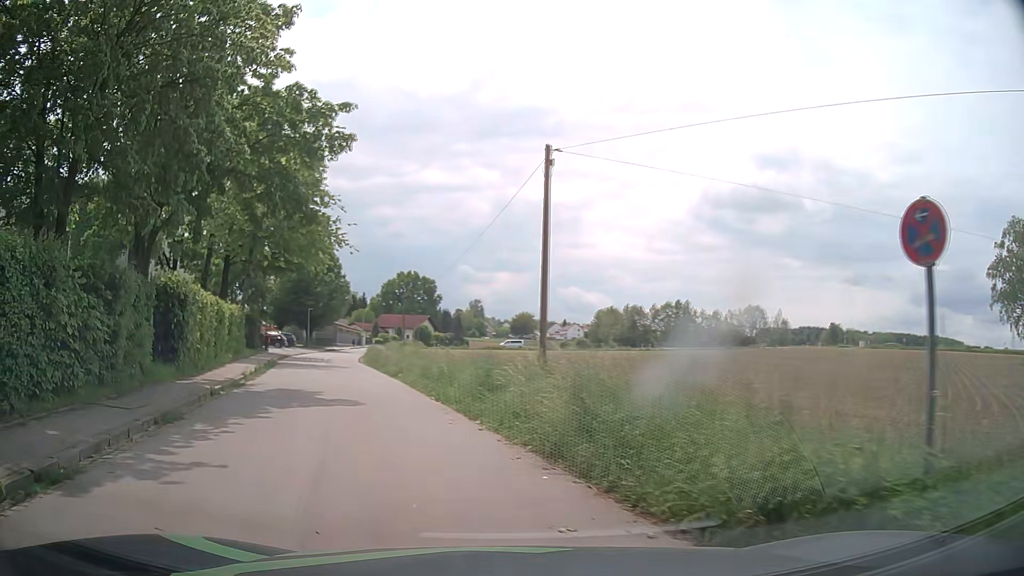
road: tertiary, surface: asphalt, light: Day
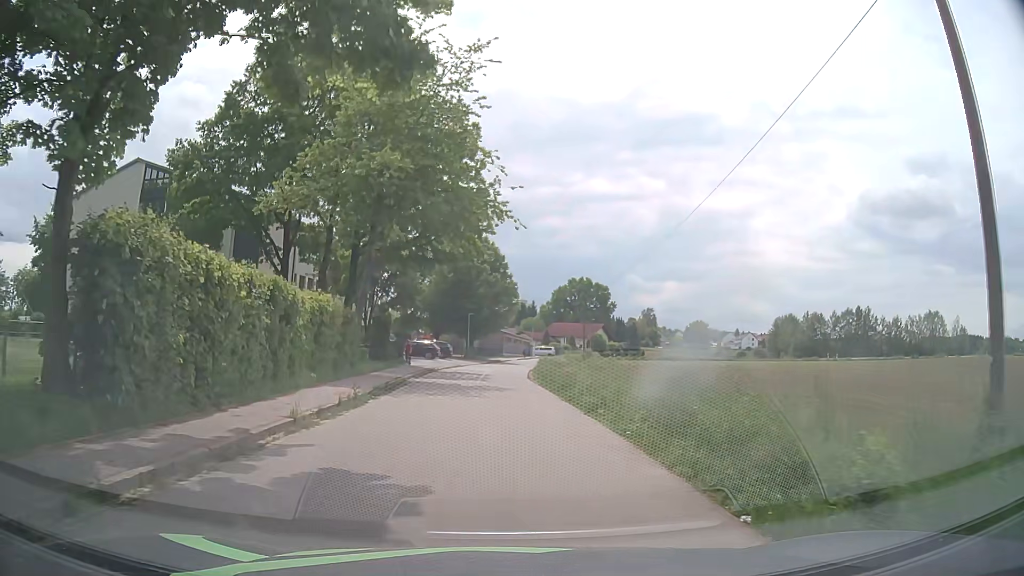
(-2.1, +11.3) m; -15°
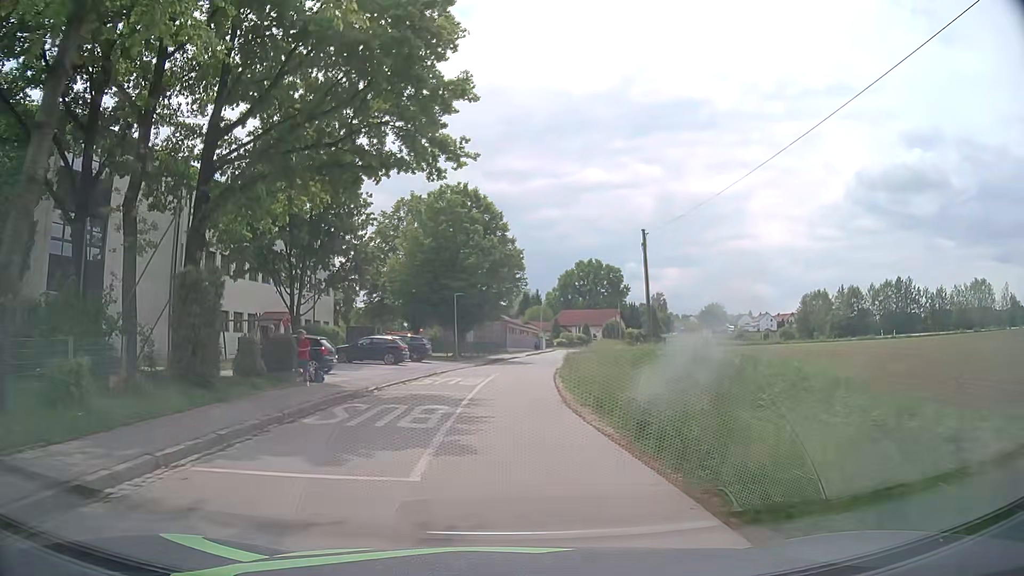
(-0.1, +20.8) m; 0°
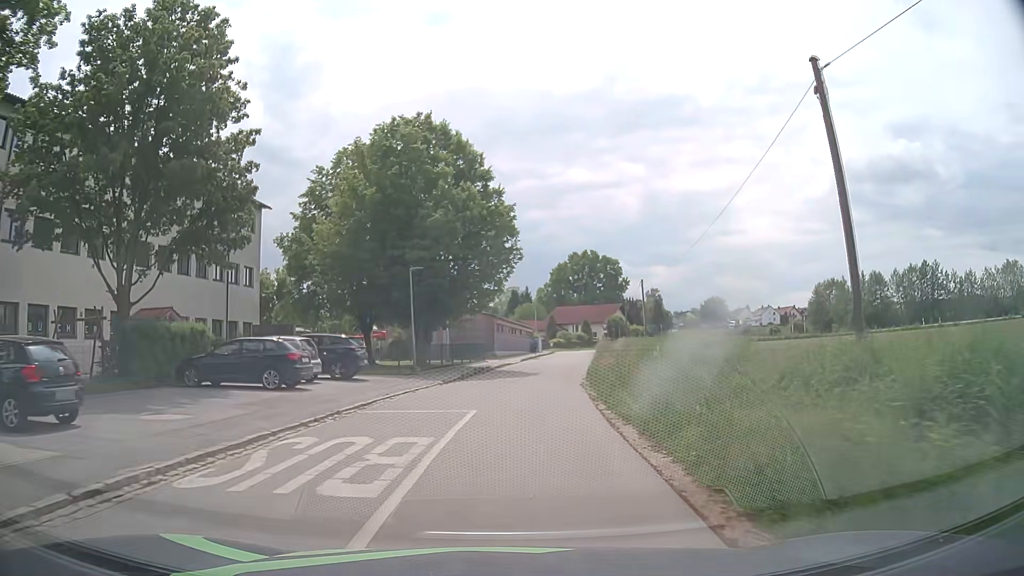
(0.0, +17.0) m; 0°
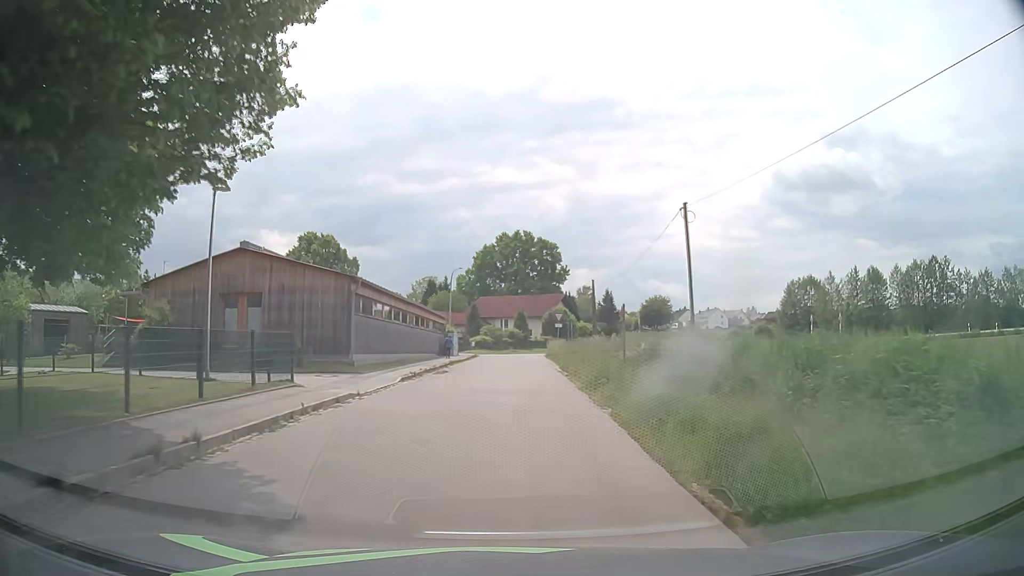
(+1.8, +29.4) m; +7°
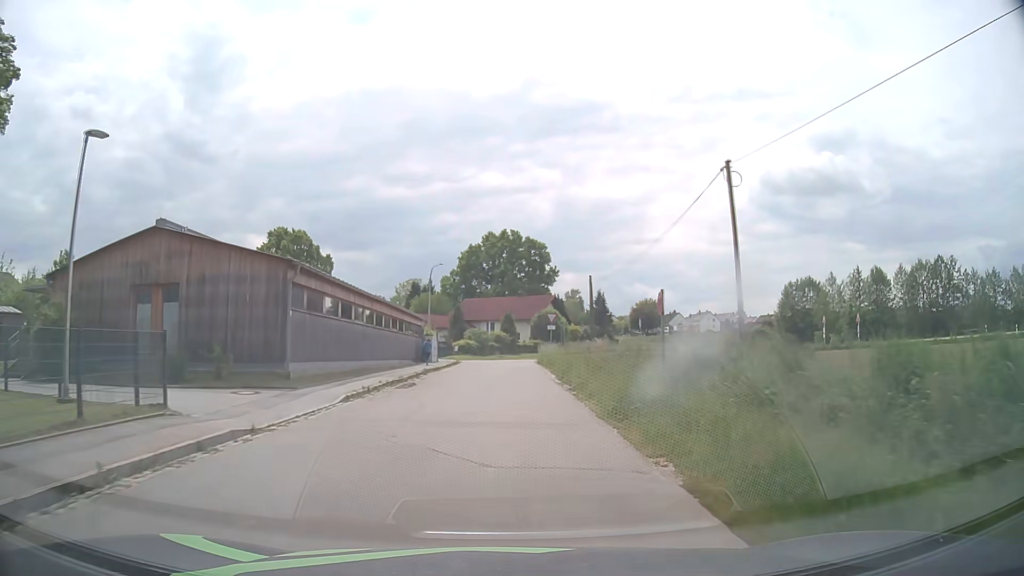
(+0.1, +6.1) m; +2°
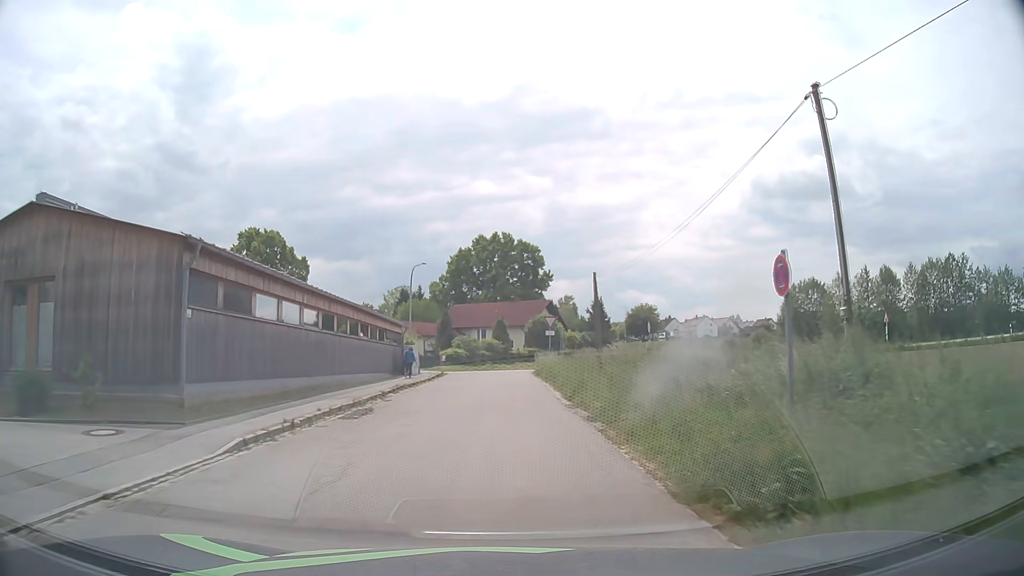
(0.0, +6.1) m; 0°
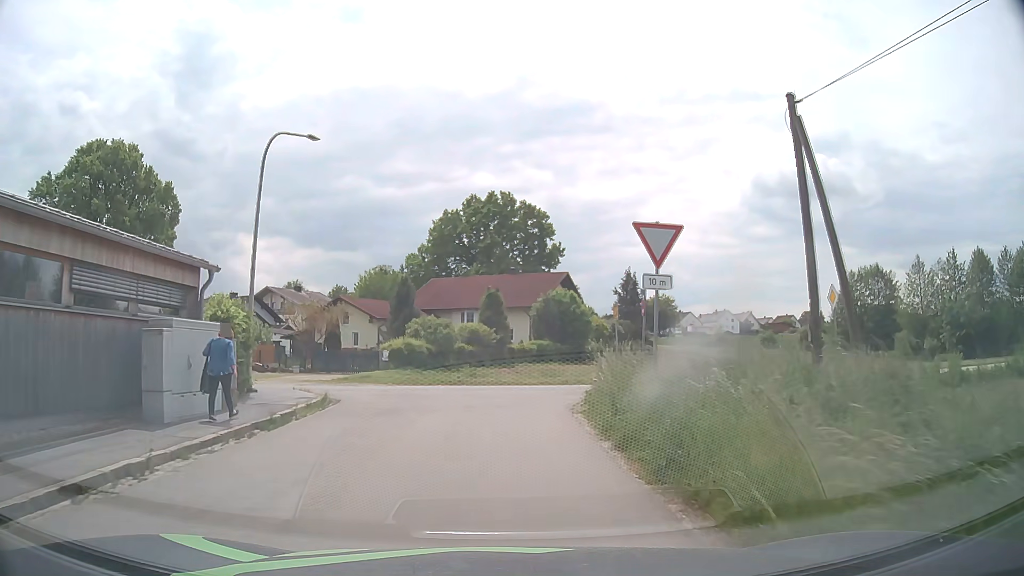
(0.0, +27.5) m; 0°
